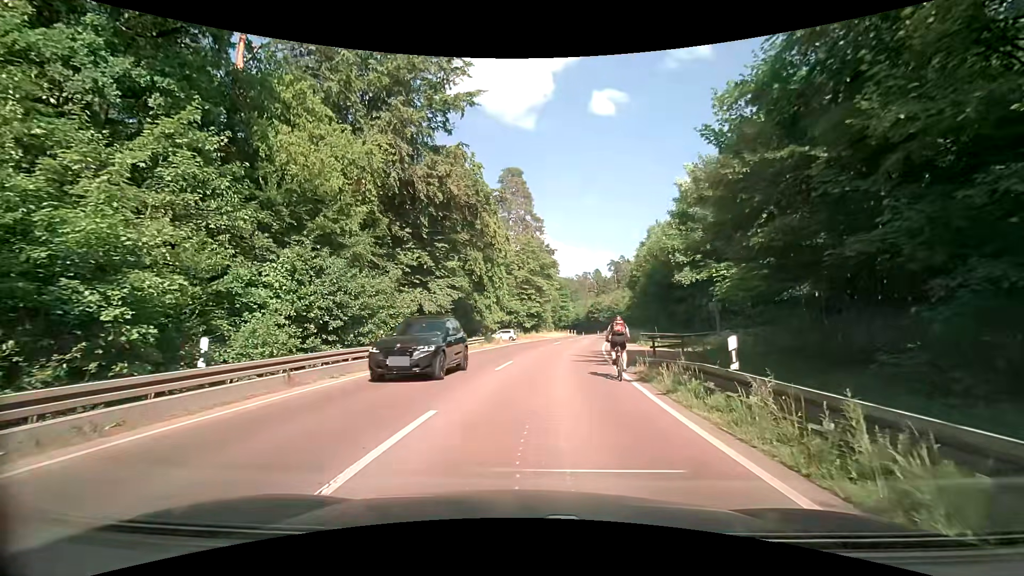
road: secondary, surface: asphalt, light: Day
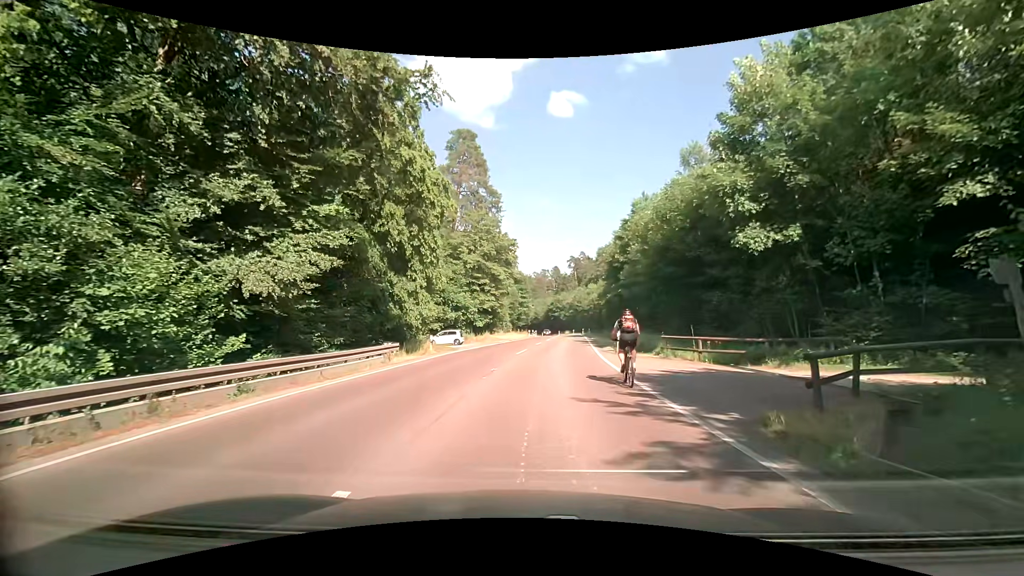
(+0.5, +15.7) m; +5°
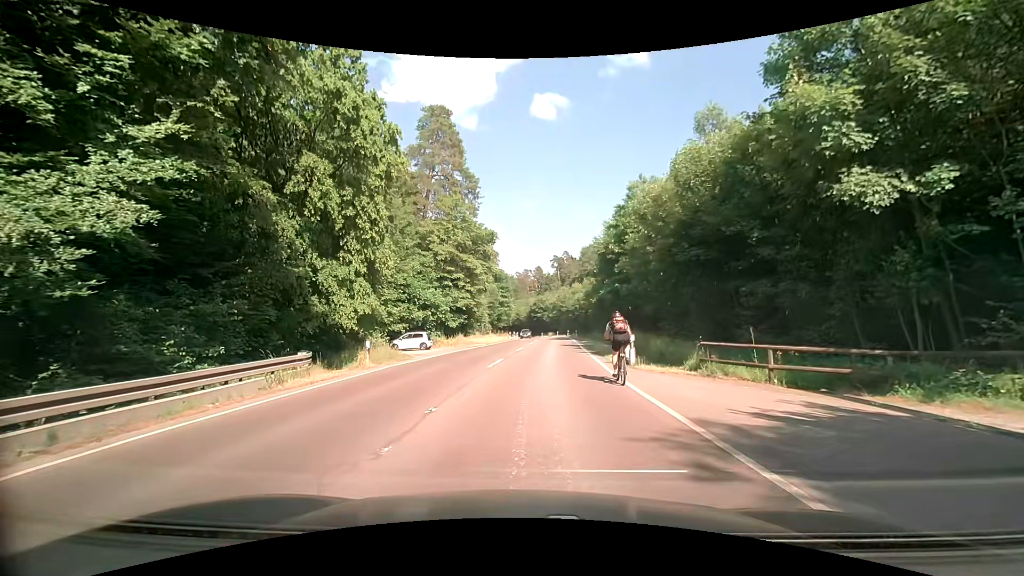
(+0.3, +7.5) m; +2°
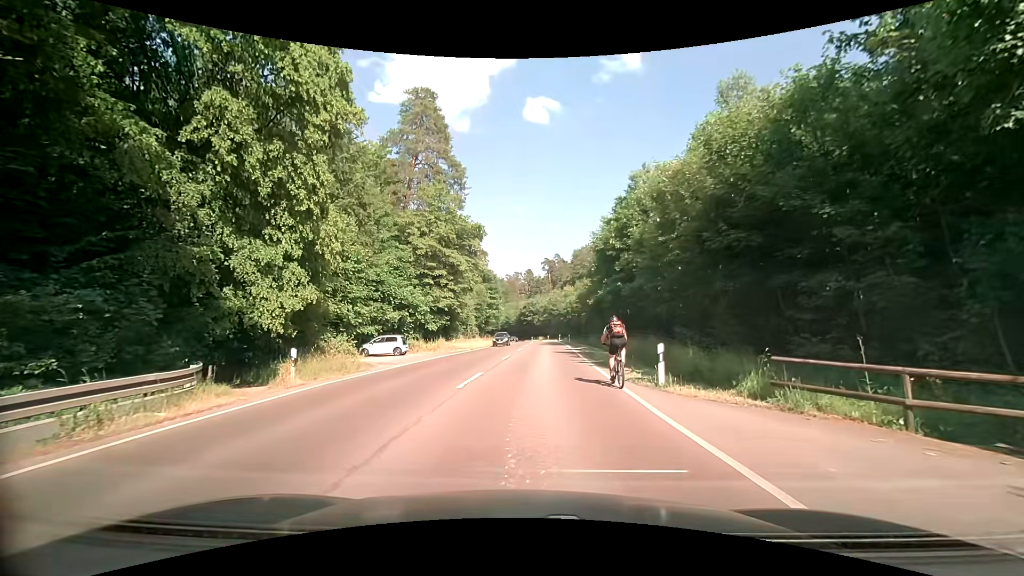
(+0.1, +5.0) m; +1°
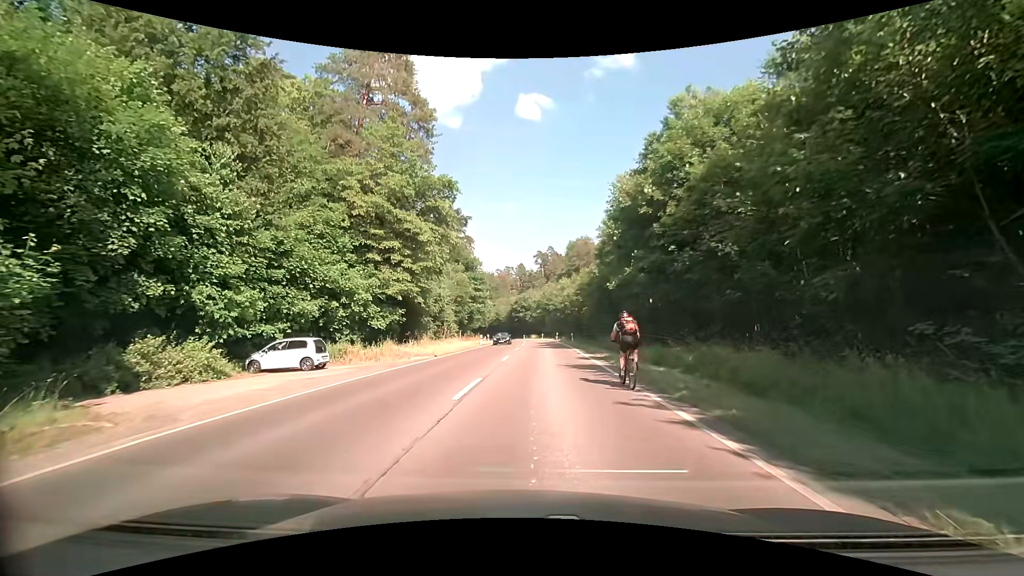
(+0.3, +14.0) m; +2°
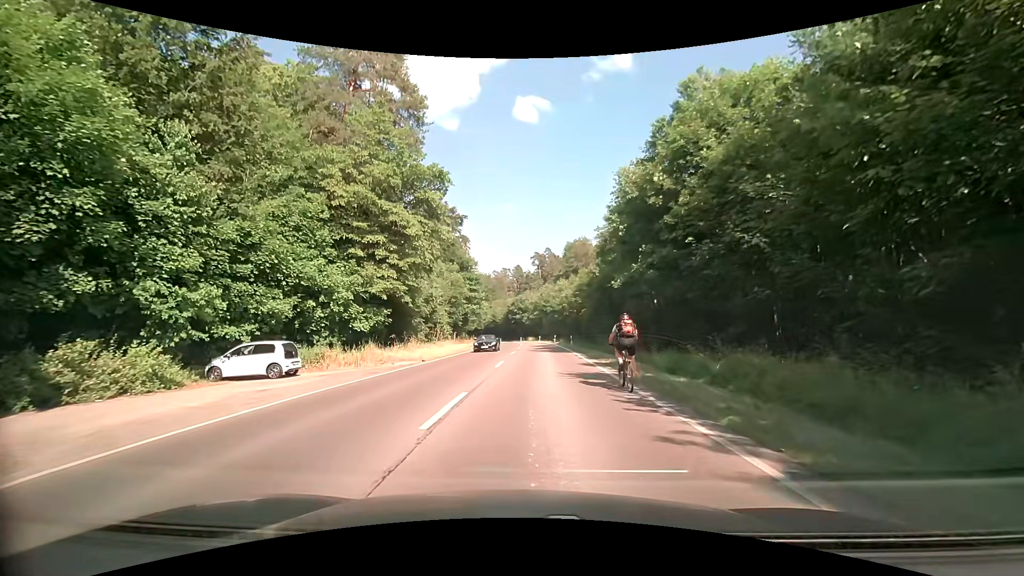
(0.0, +2.6) m; +1°
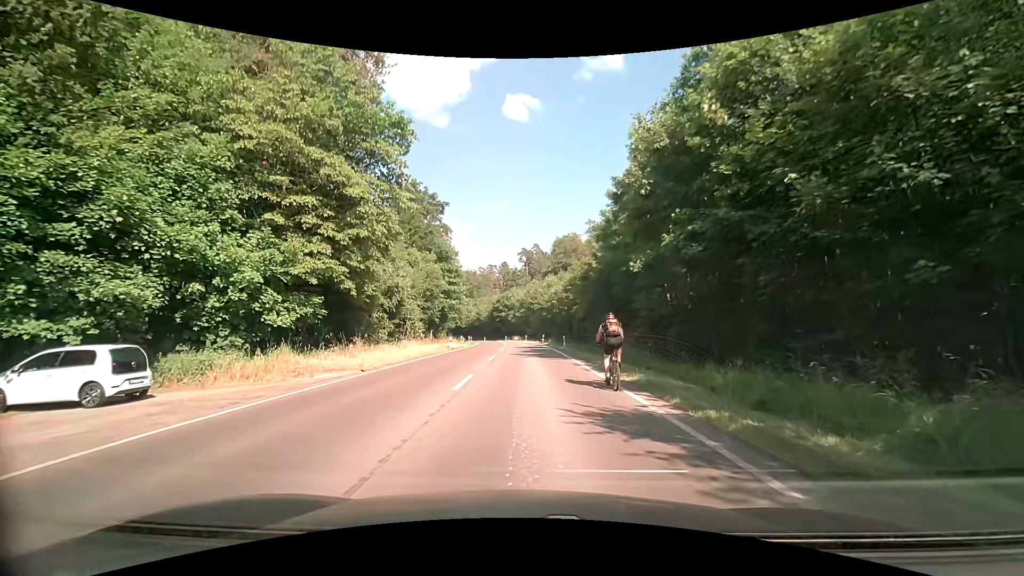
(-0.1, +7.7) m; -1°
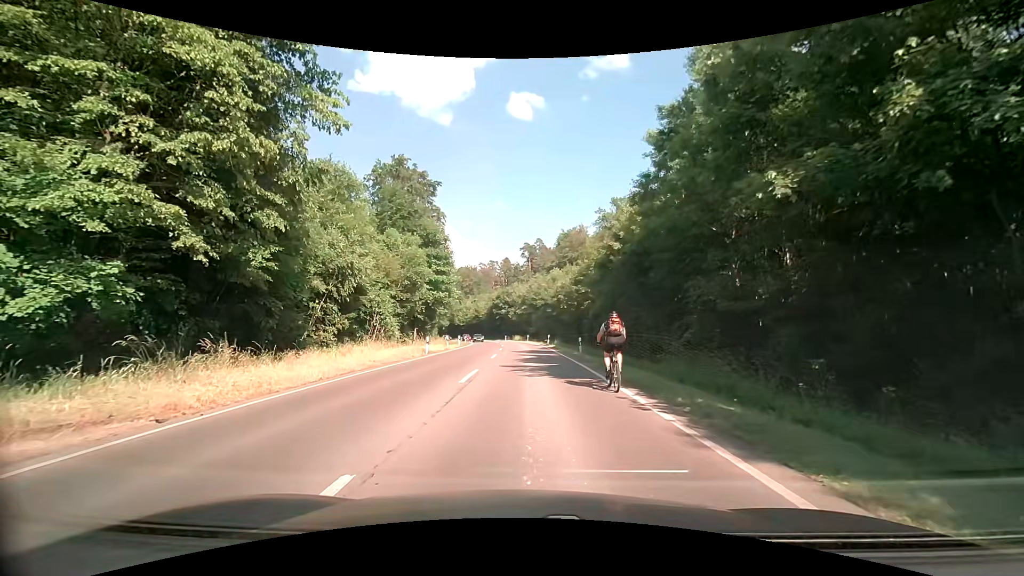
(+0.4, +10.5) m; +2°
(0, +10) (0, +20) (0, +30) (-1, +40) (-1, +50) (-1, +60) (-2, +70) (-3, +80) (-5, +90) (-7, +100) m
